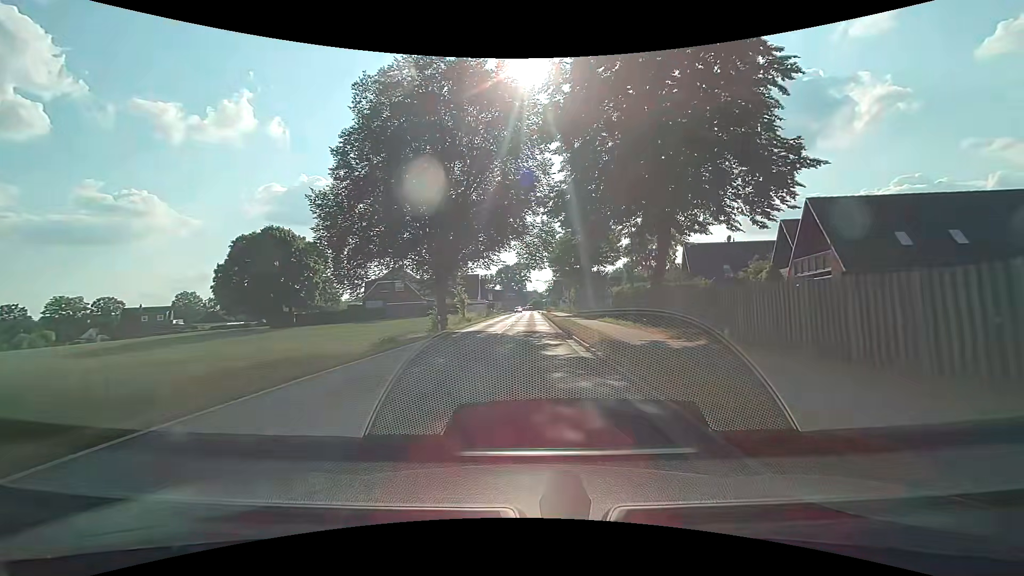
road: tertiary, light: Day
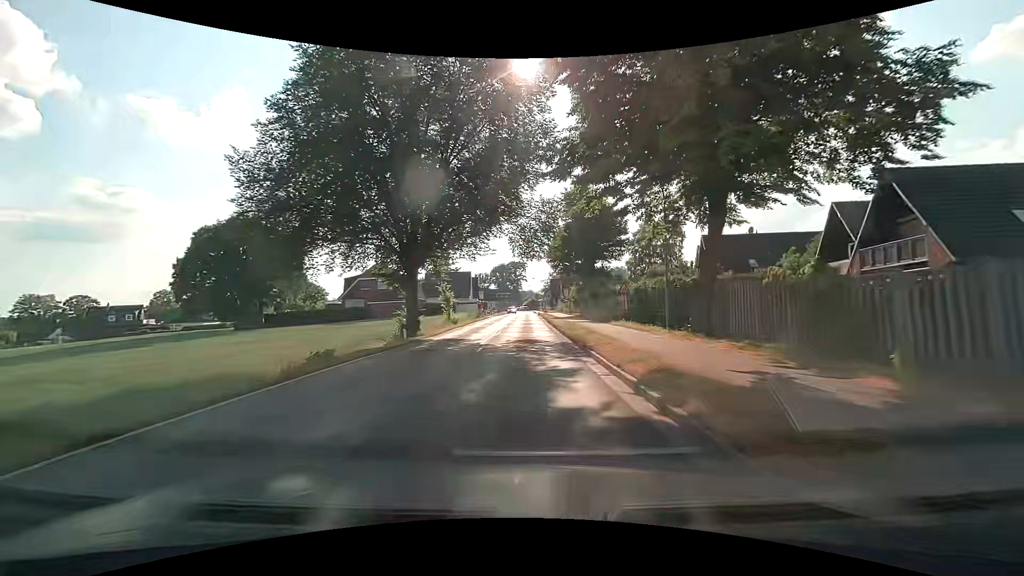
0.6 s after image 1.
(0.0, +7.4) m; 0°
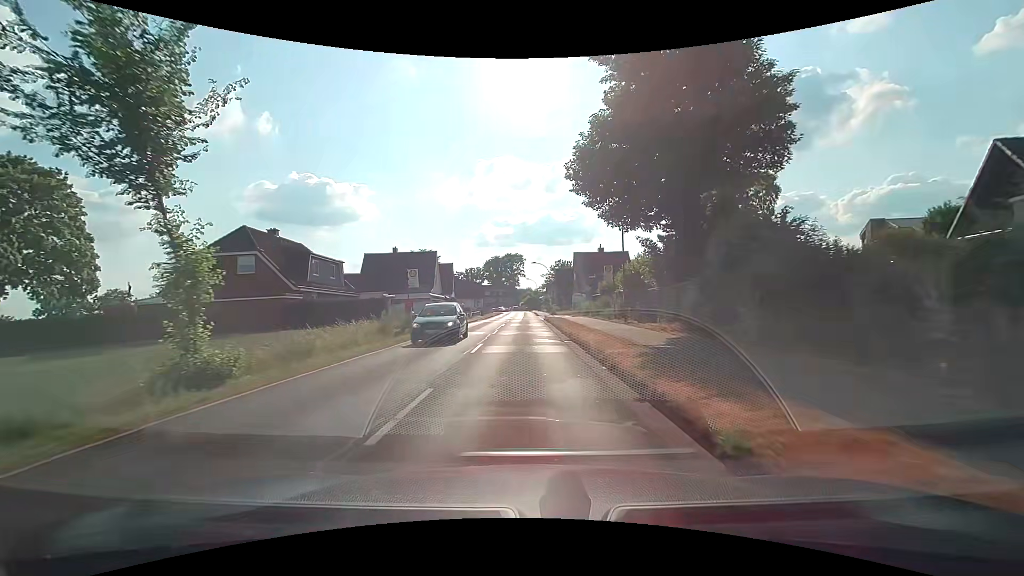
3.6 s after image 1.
(+0.1, +37.2) m; 0°
(0, +10) (0, +20) (0, +30) (0, +40) (0, +50) (0, +60) (0, +70) (0, +80) (0, +90) (0, +100) m
